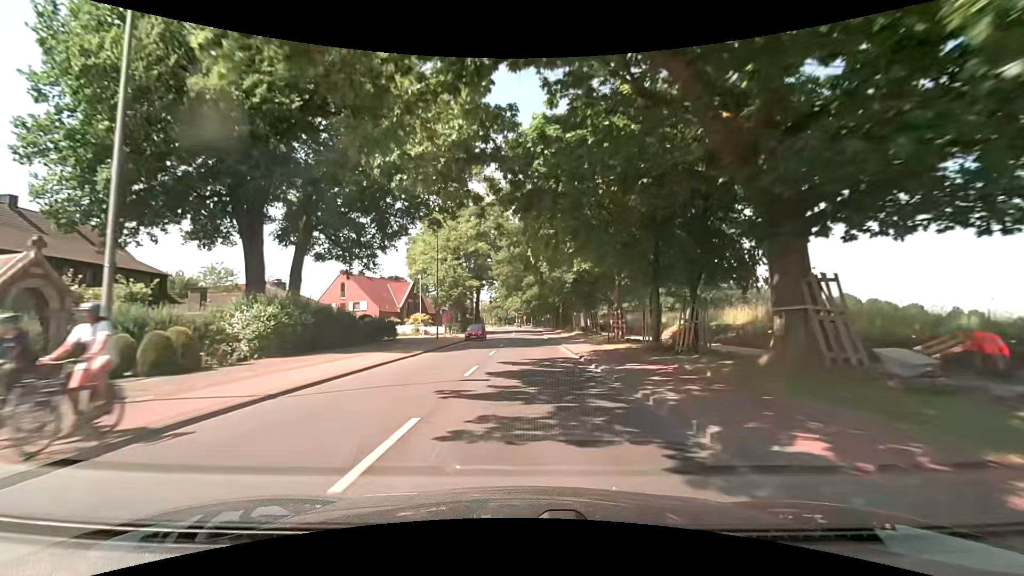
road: secondary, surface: asphalt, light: Day
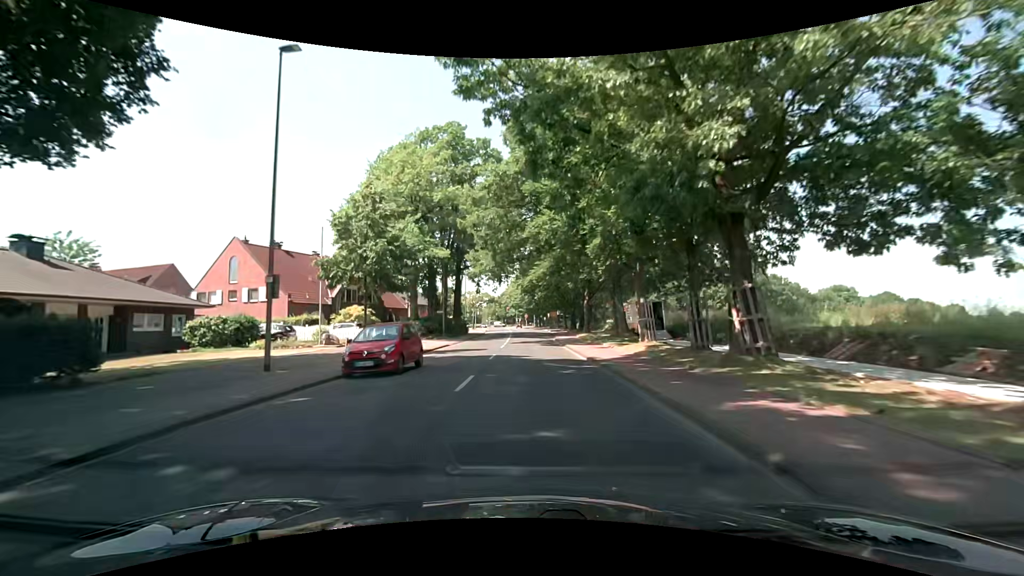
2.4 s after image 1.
(+0.1, +30.2) m; 0°
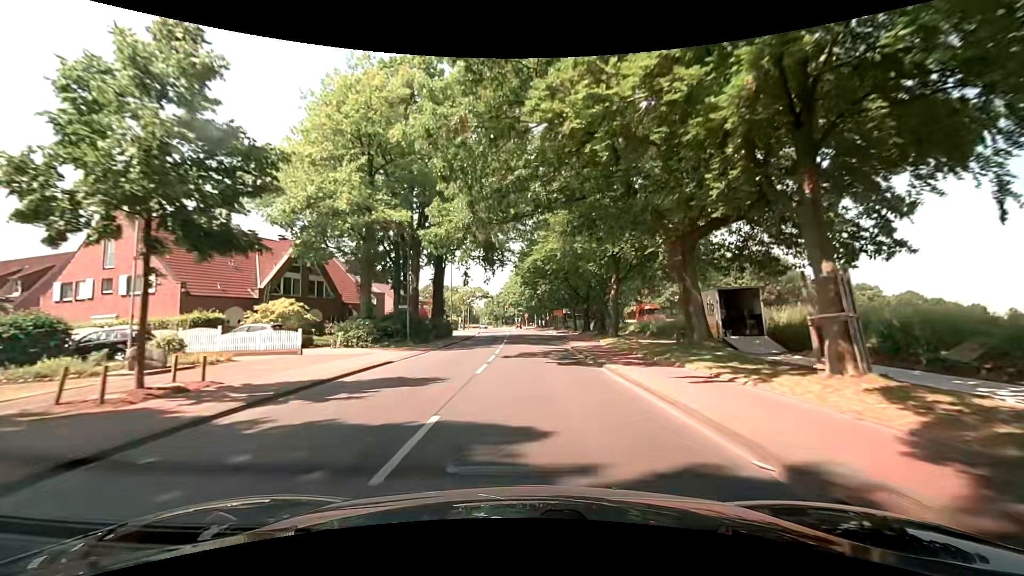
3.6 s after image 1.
(0.0, +14.7) m; 0°
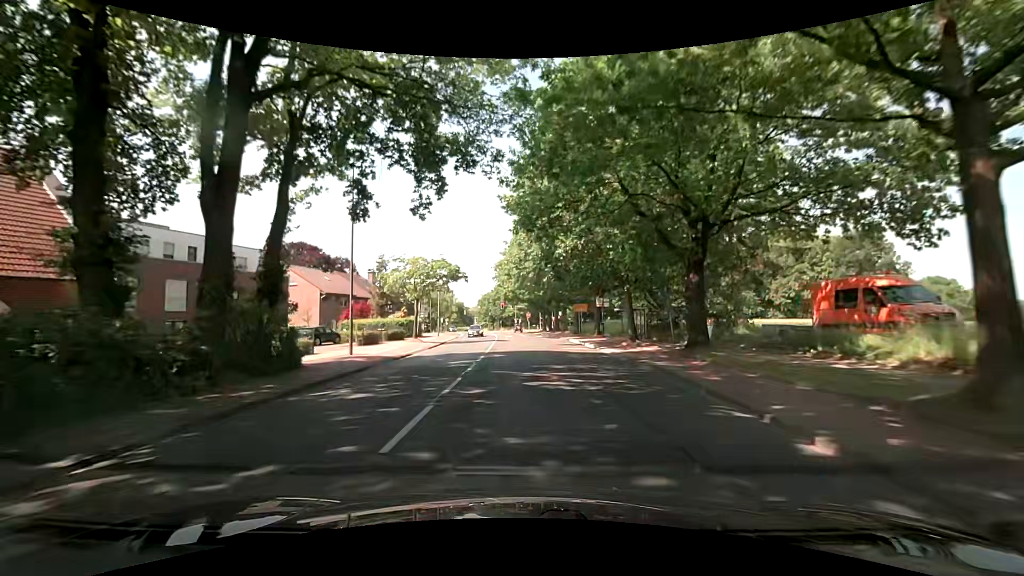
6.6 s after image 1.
(-0.2, +35.0) m; 0°
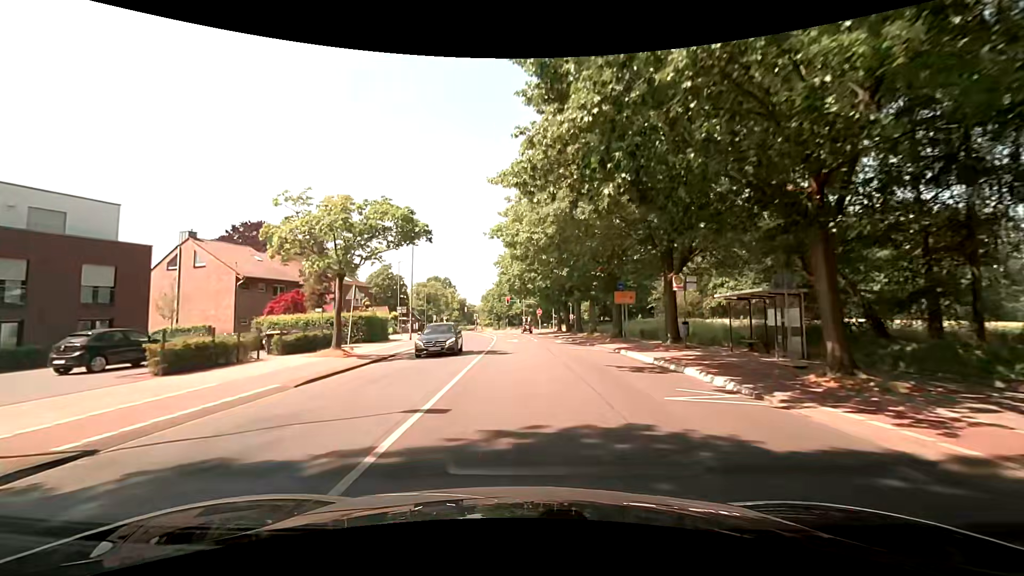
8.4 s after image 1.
(-0.5, +19.7) m; -2°
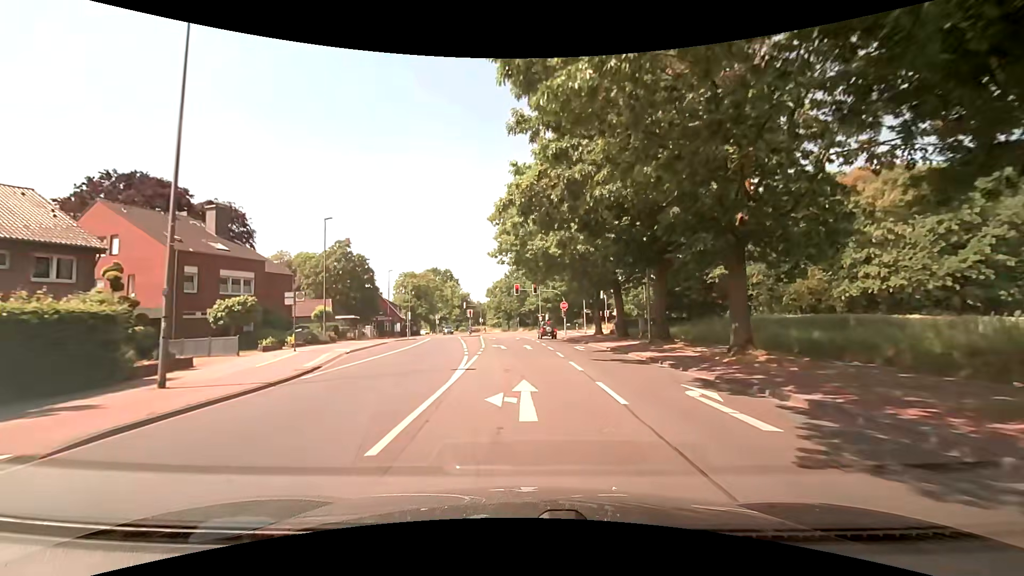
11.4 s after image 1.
(-0.2, +30.6) m; -1°
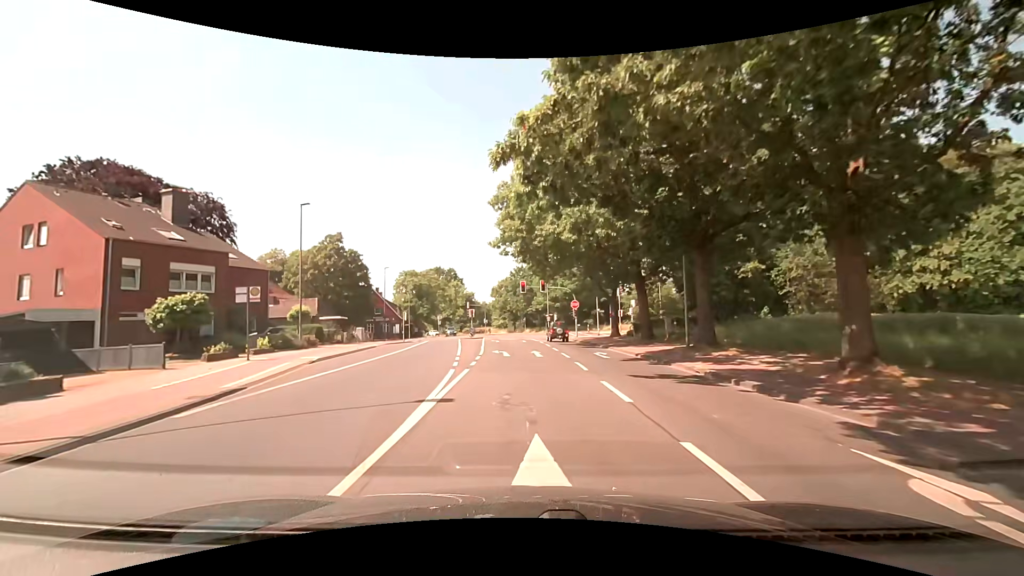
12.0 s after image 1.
(-0.1, +5.7) m; 0°
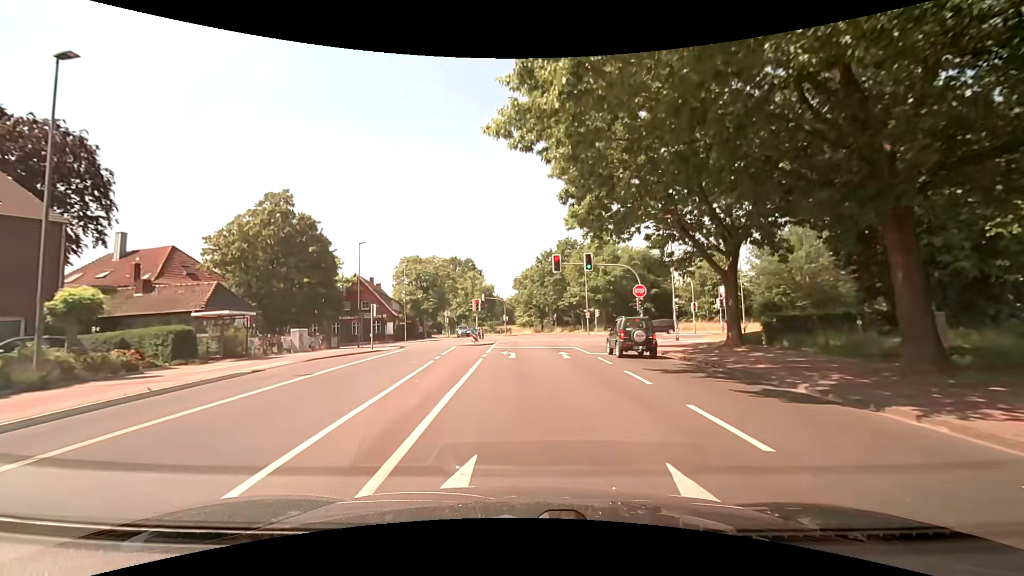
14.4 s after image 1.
(-0.8, +20.9) m; -3°
